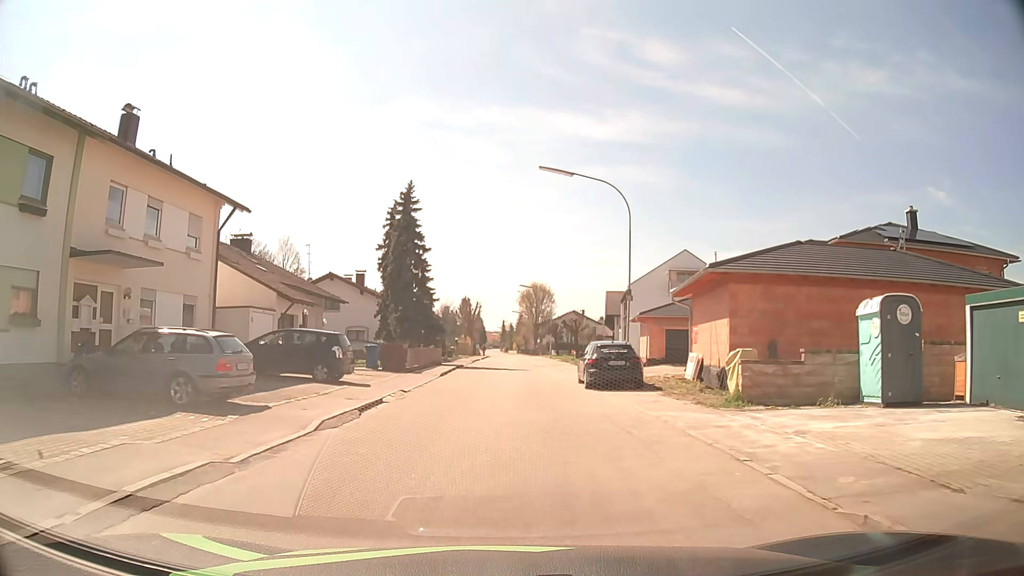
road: residential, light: Day
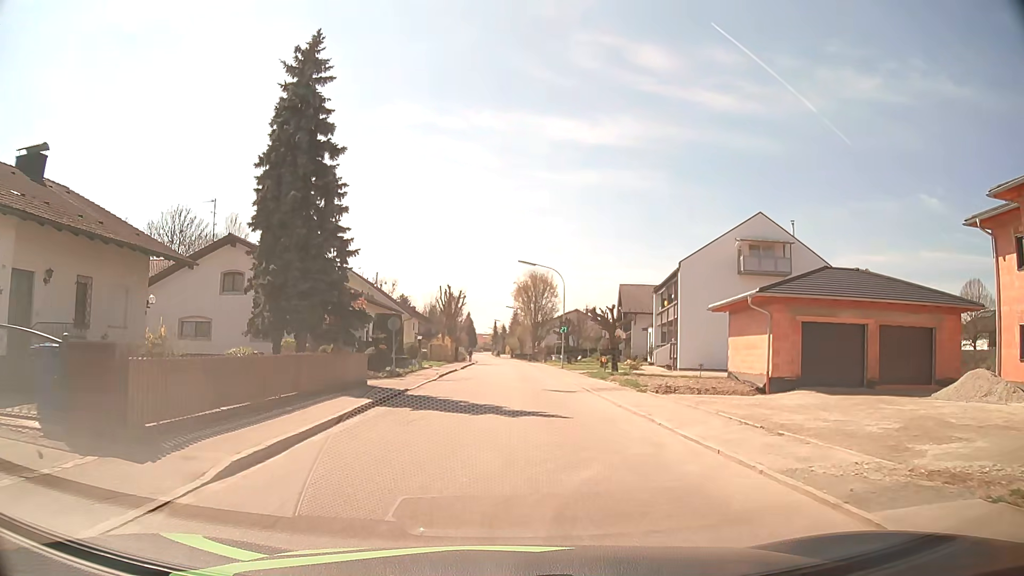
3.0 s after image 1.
(0.0, +22.3) m; 0°
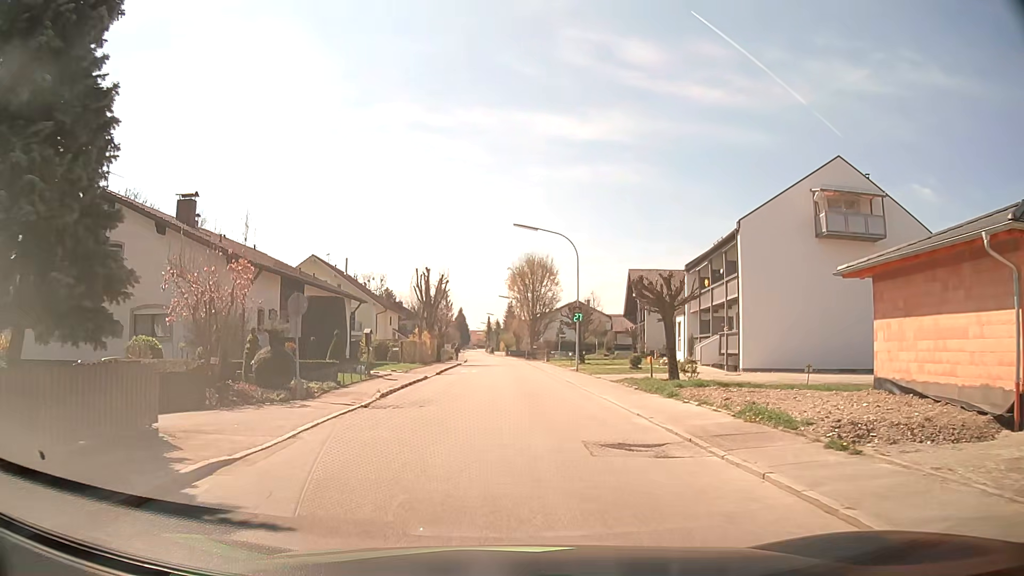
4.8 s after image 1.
(+0.2, +13.4) m; +1°
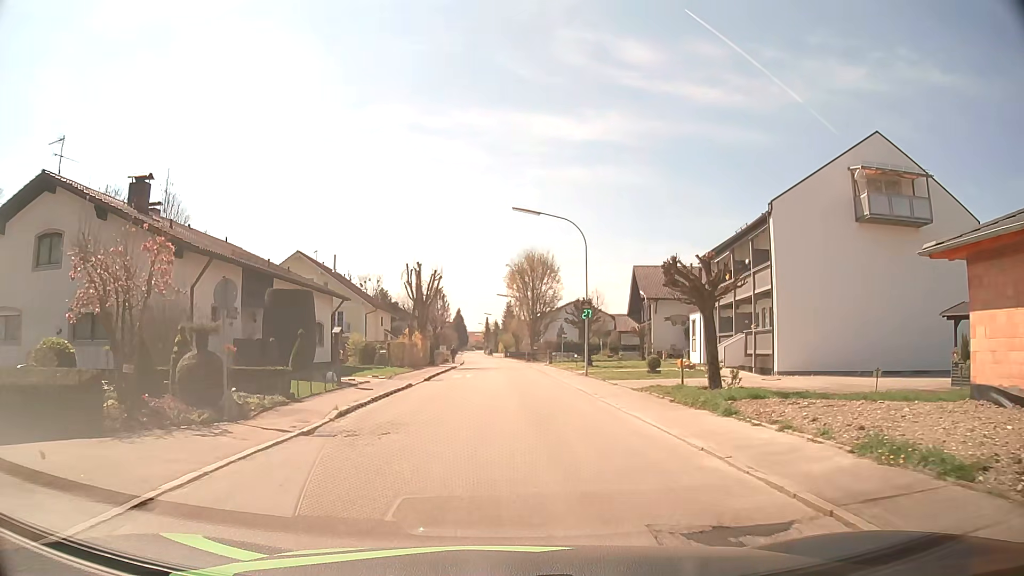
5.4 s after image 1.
(0.0, +4.5) m; 0°
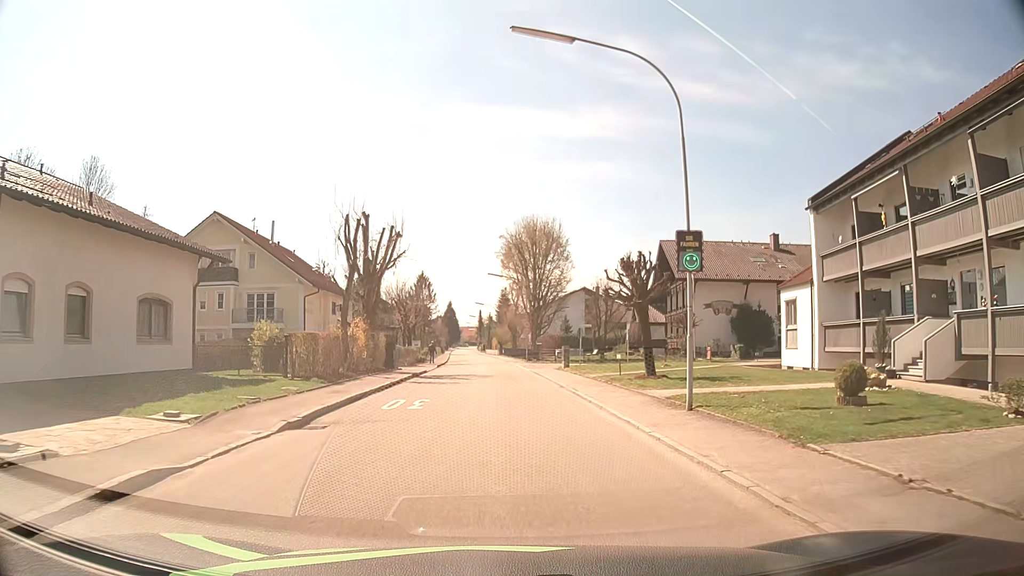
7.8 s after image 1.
(0.0, +18.0) m; 0°
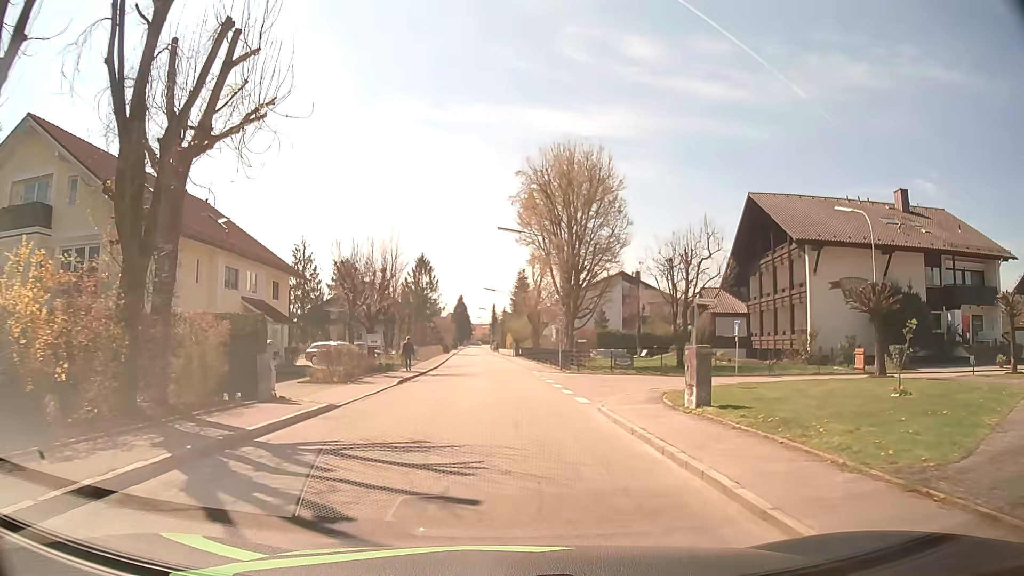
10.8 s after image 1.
(-0.1, +22.7) m; 0°
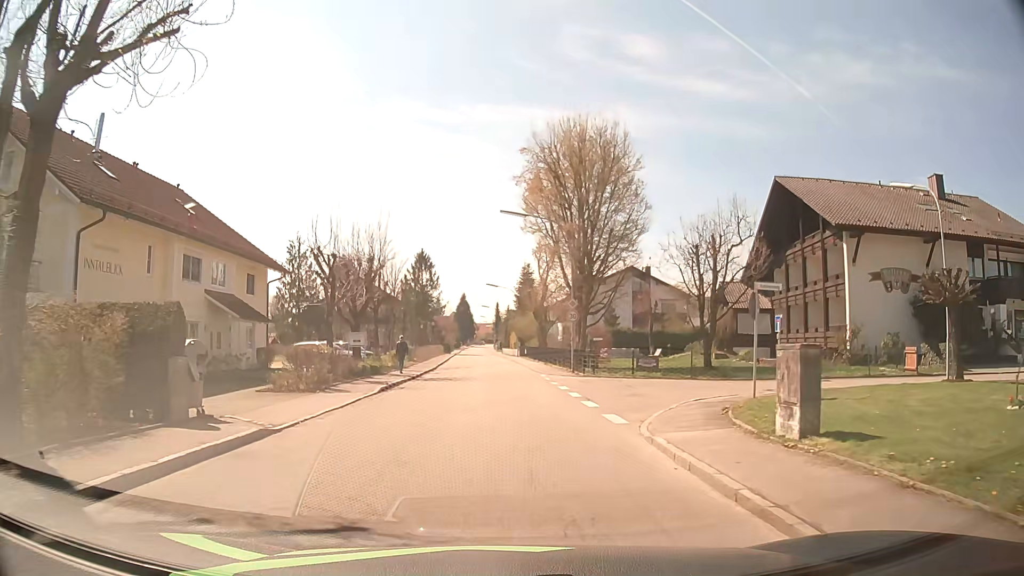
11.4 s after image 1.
(-0.1, +4.5) m; -1°
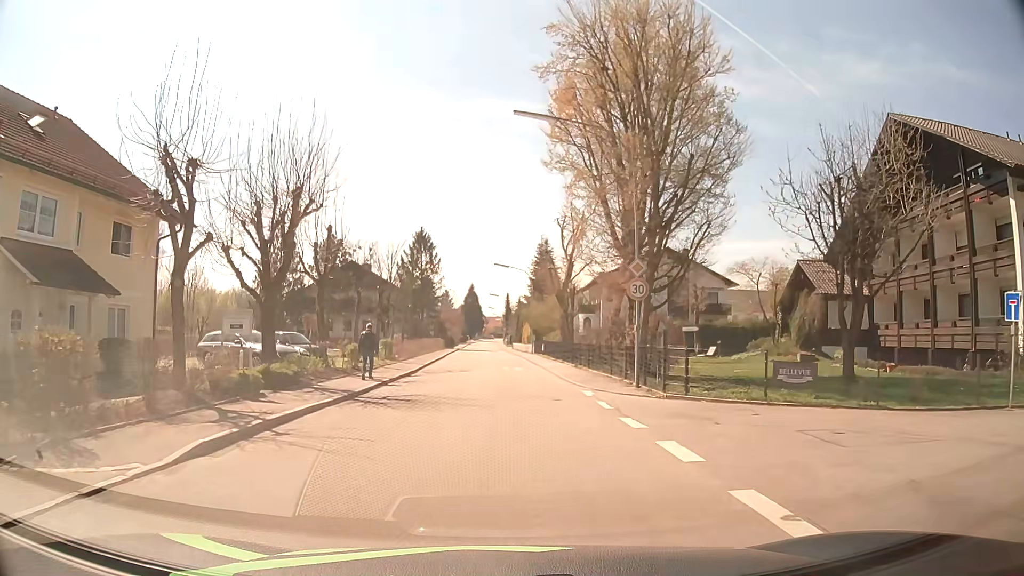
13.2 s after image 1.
(-0.2, +13.6) m; -1°
